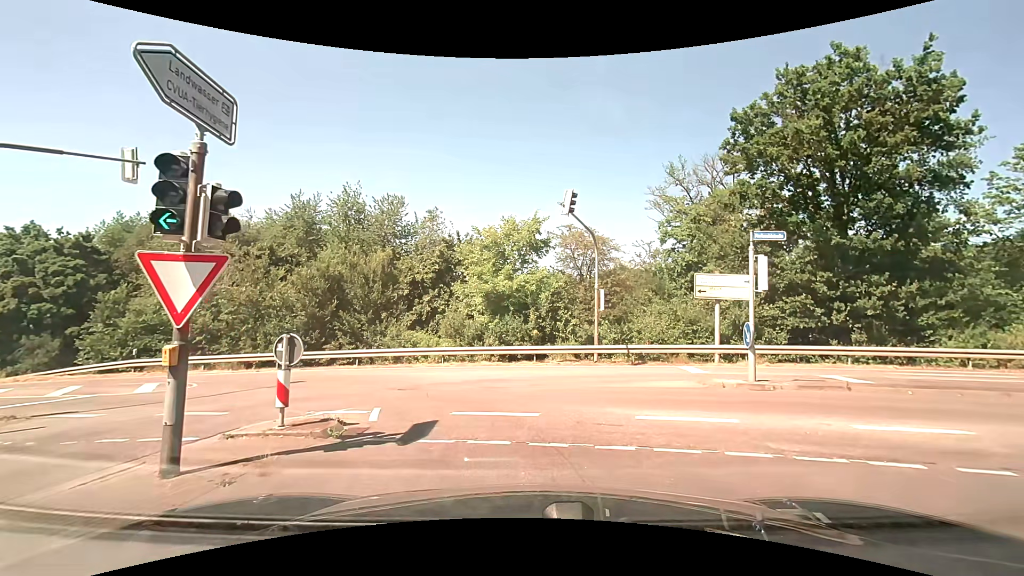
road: secondary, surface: asphalt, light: Day
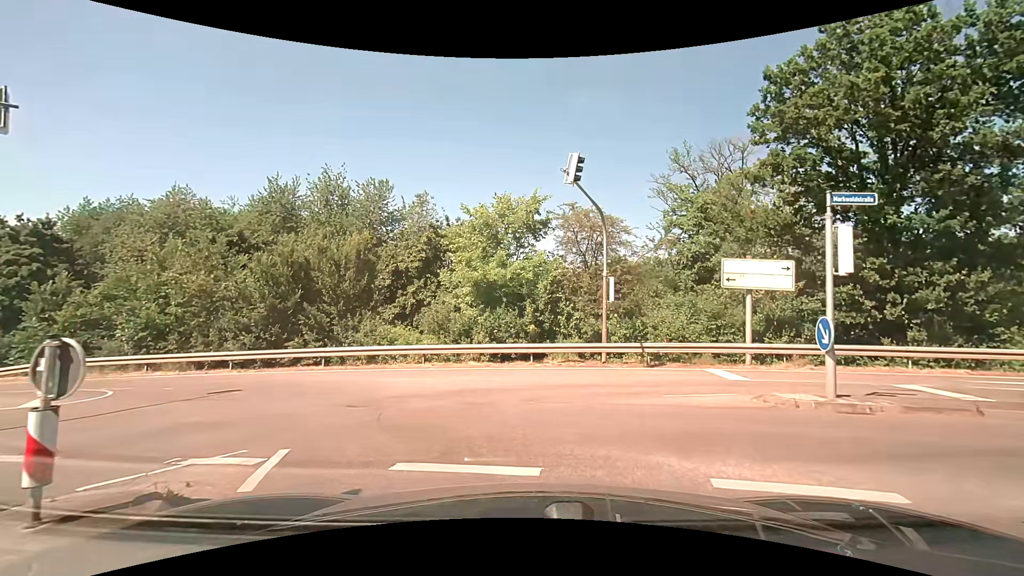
(-0.1, +3.5) m; -1°
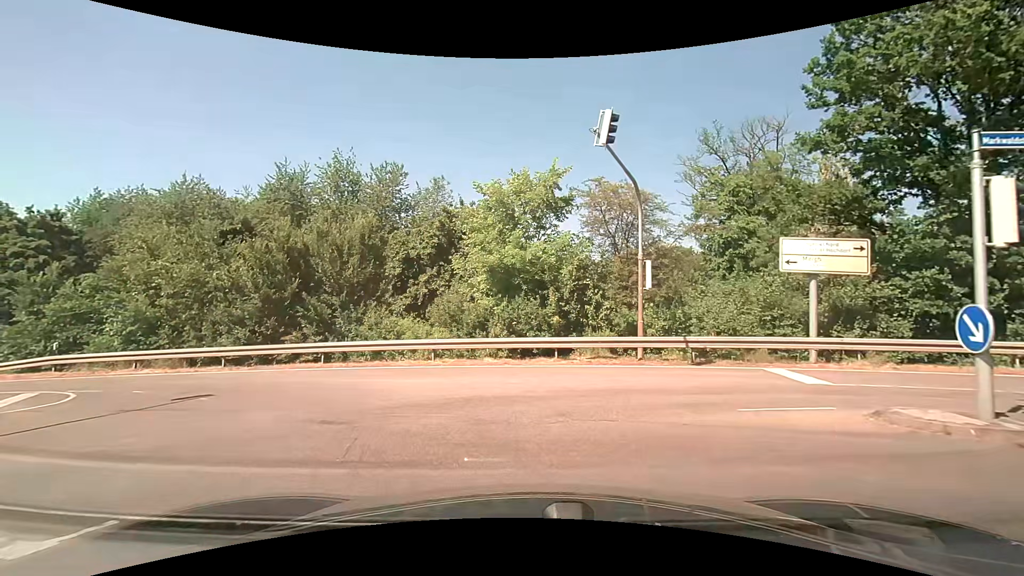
(0.0, +2.3) m; -2°
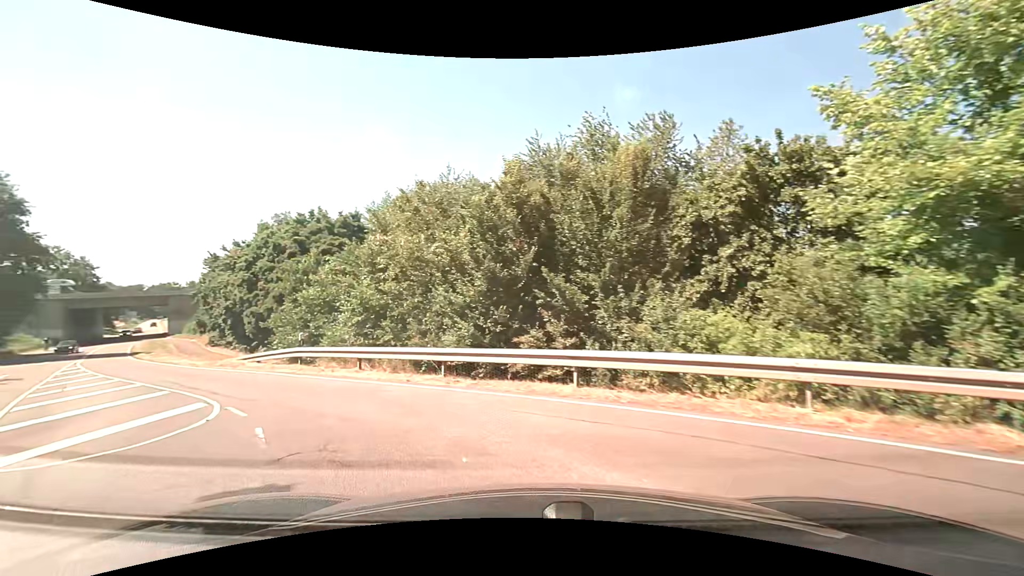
(-2.1, +8.4) m; -32°
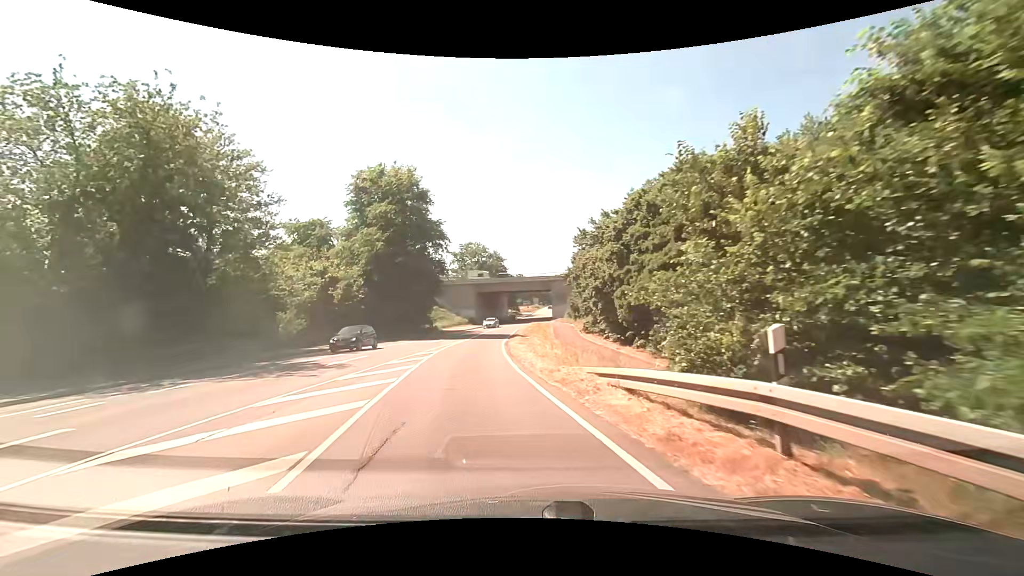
(-5.3, +13.8) m; -38°
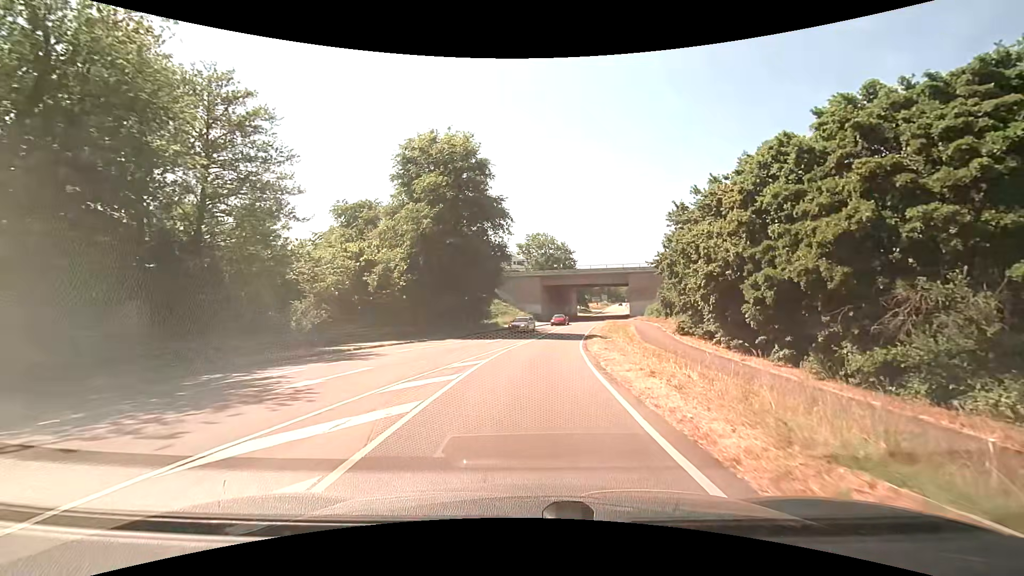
(-0.9, +9.3) m; -7°
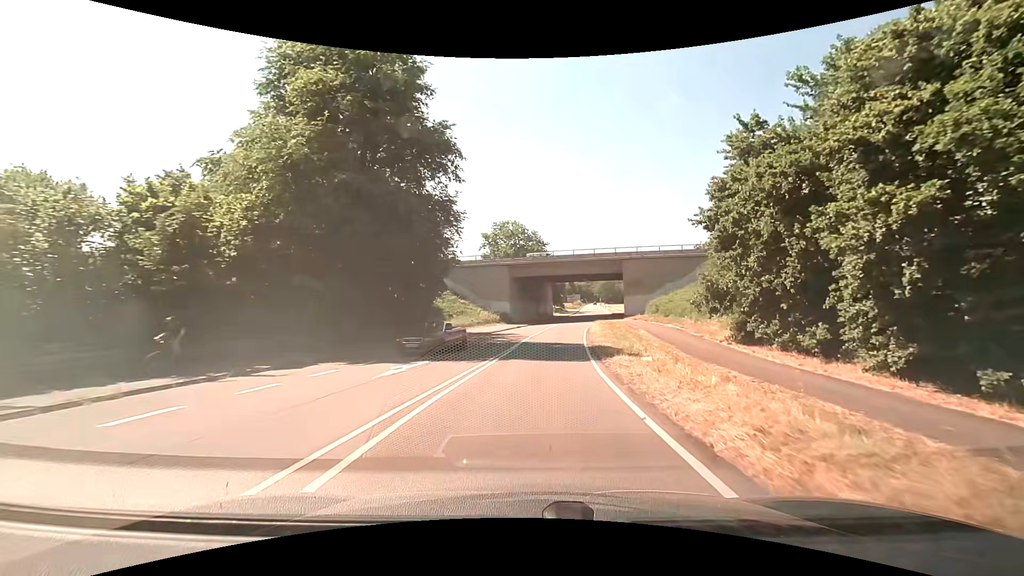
(+0.4, +17.5) m; +4°
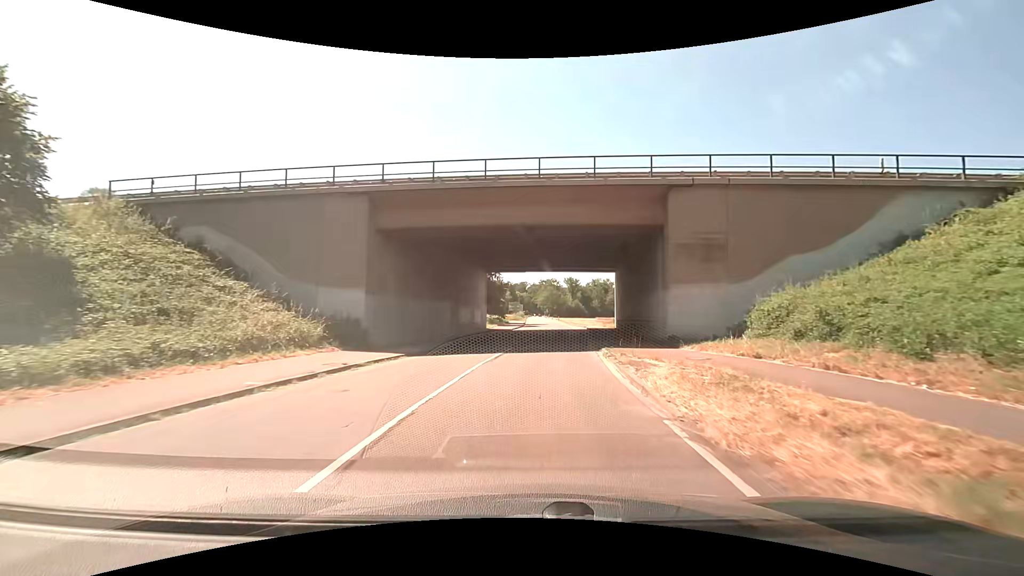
(+2.1, +36.4) m; +6°
(0, +10) (+1, +20) (+2, +30) (+3, +40) (+4, +50) (+5, +60) (+6, +70) (+6, +80) (+6, +90) (+6, +100) m
